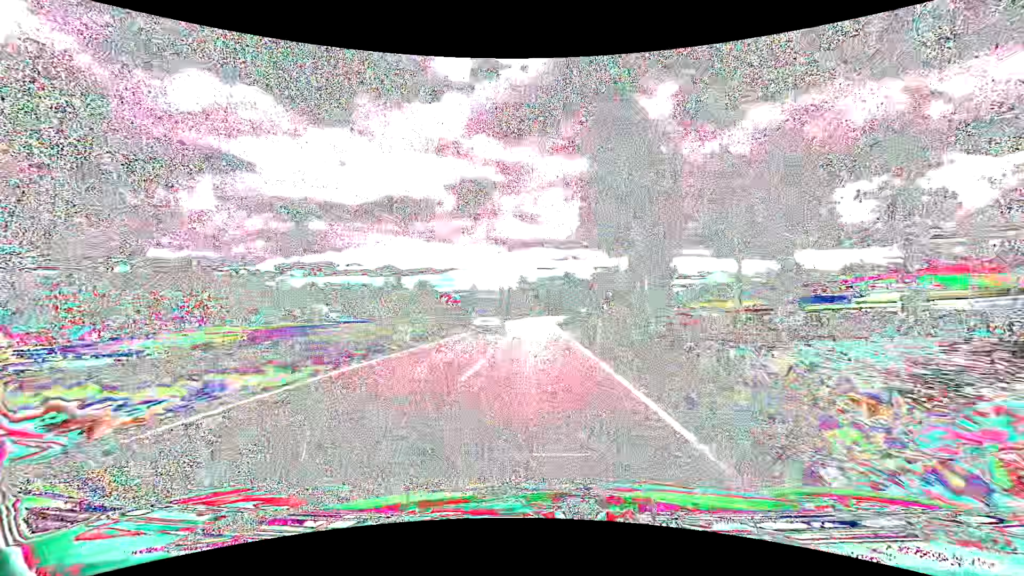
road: secondary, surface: asphalt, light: Day
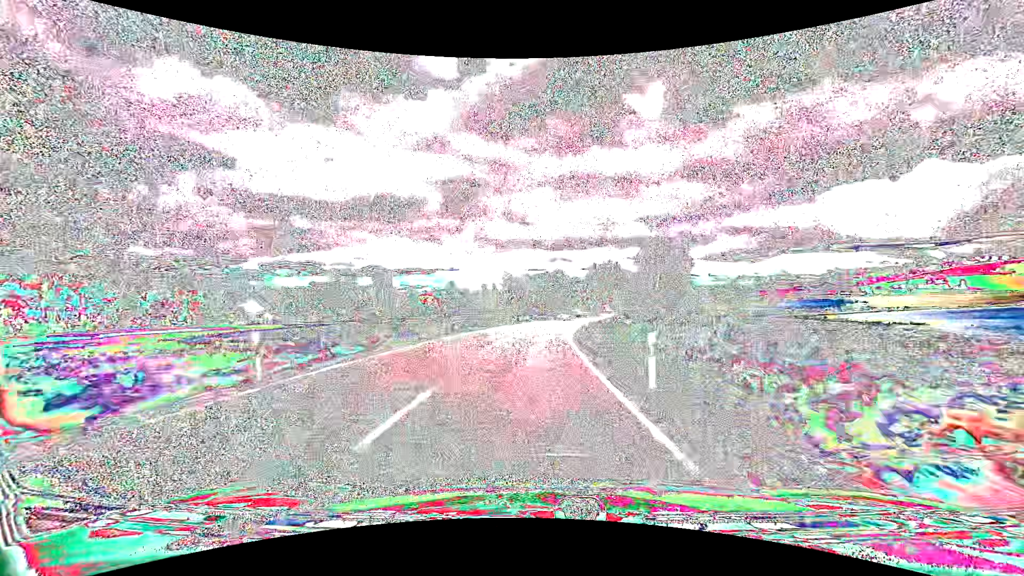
(+0.2, +50.9) m; +1°
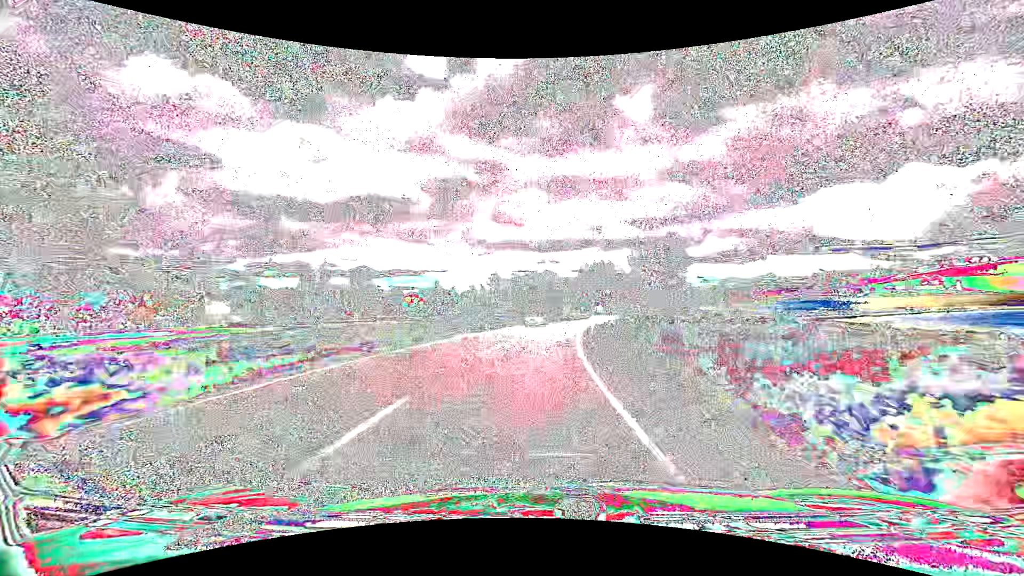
(+0.1, +12.6) m; +1°
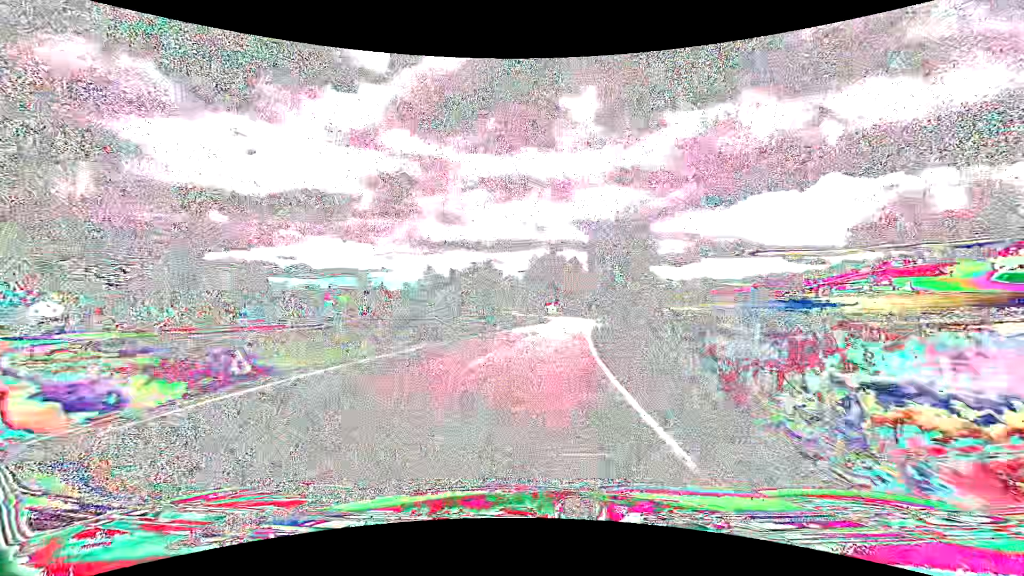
(+1.9, +37.6) m; +6°
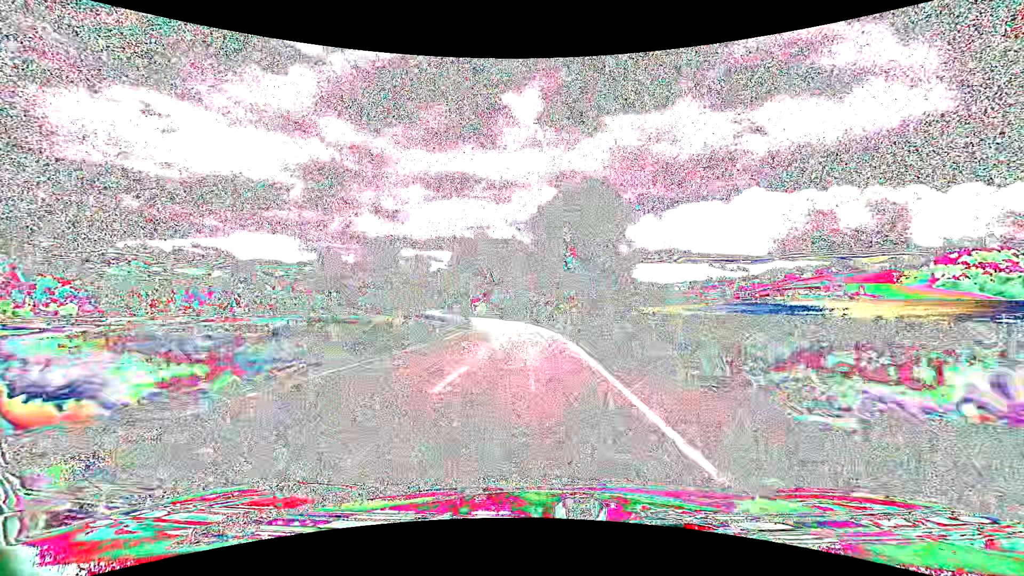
(+3.8, +49.6) m; +7°
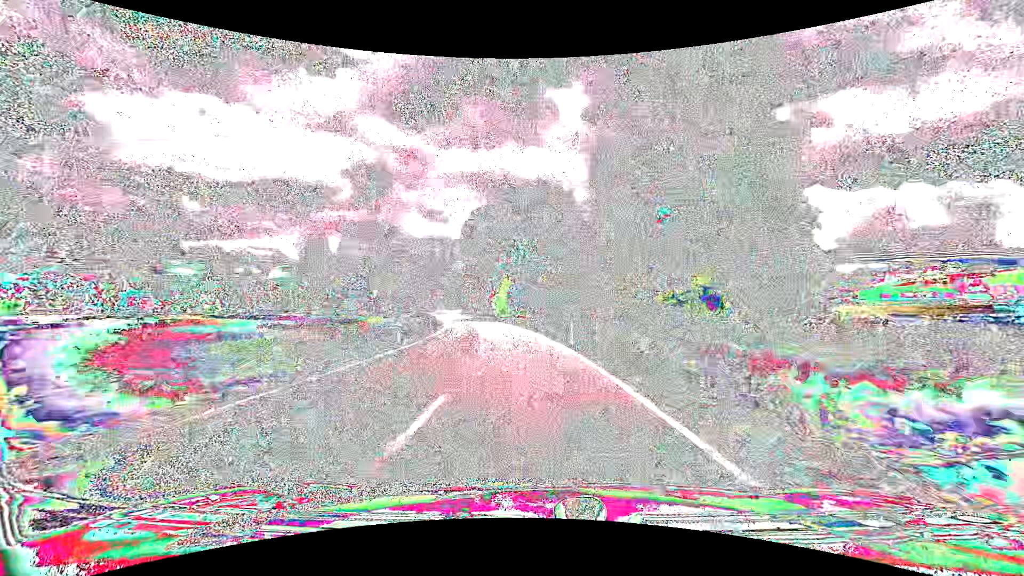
(-1.7, +50.1) m; -5°
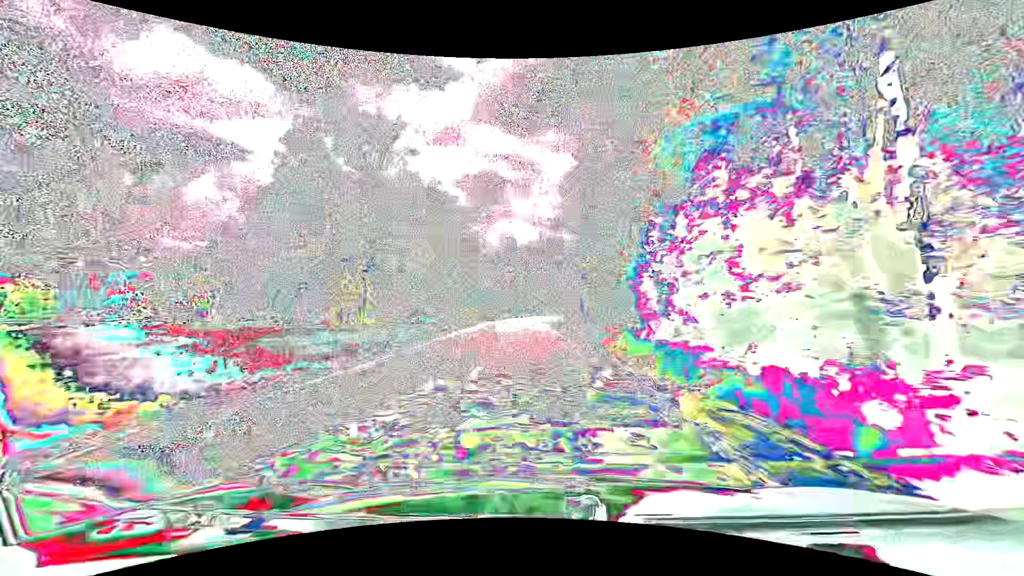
(-7.6, +64.8) m; -13°
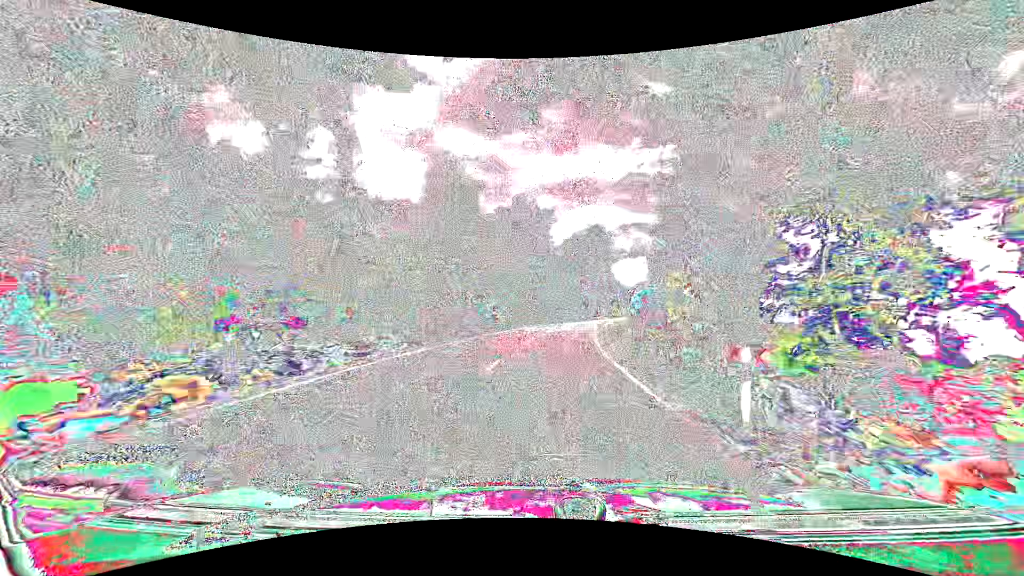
(-0.7, +66.8) m; +2°
(0, +10) (+1, +20) (+2, +30) (+3, +40) (+5, +50) (+6, +60) (+8, +69) (+11, +79) (+13, +89) (+15, +99) m
